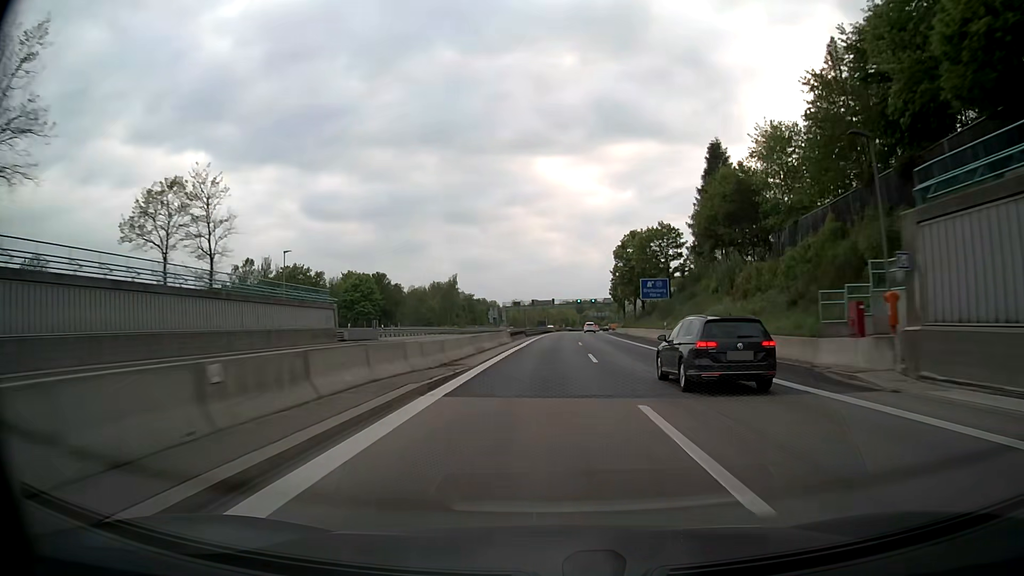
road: motorway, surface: asphalt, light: Day
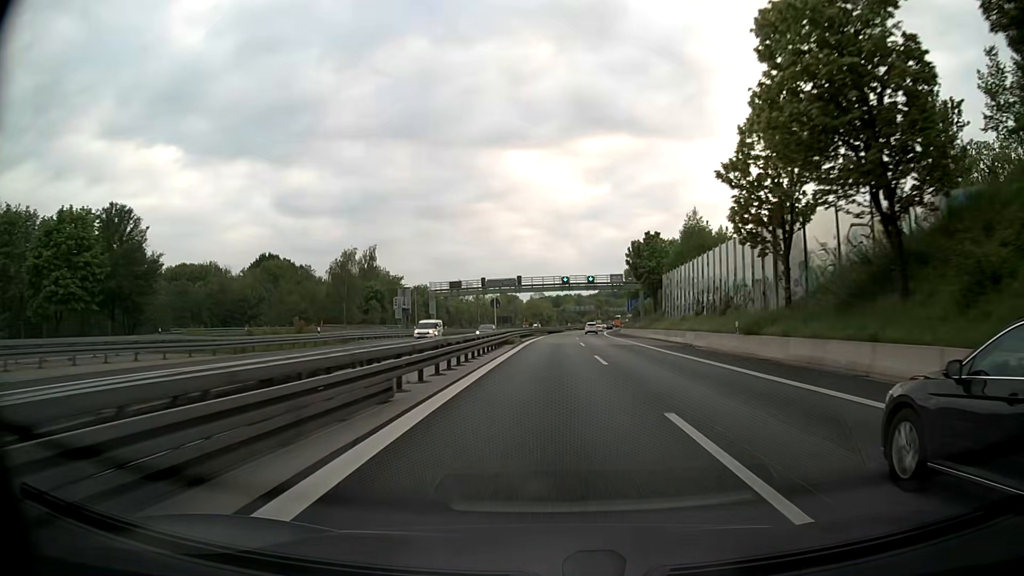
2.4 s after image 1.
(+1.2, +73.2) m; +2°
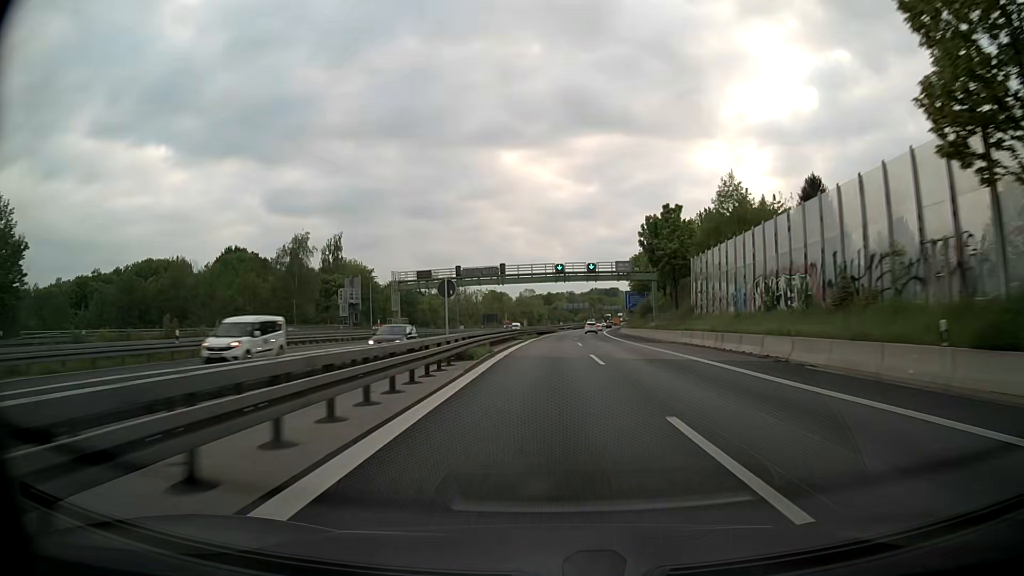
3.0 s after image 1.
(+0.1, +18.3) m; +1°
